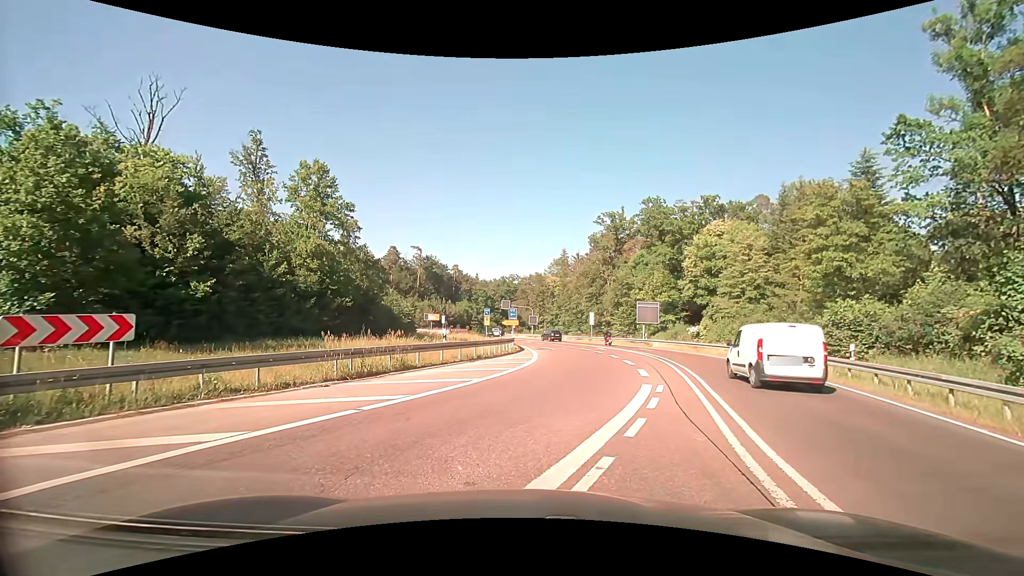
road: trunk_link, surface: asphalt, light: Day
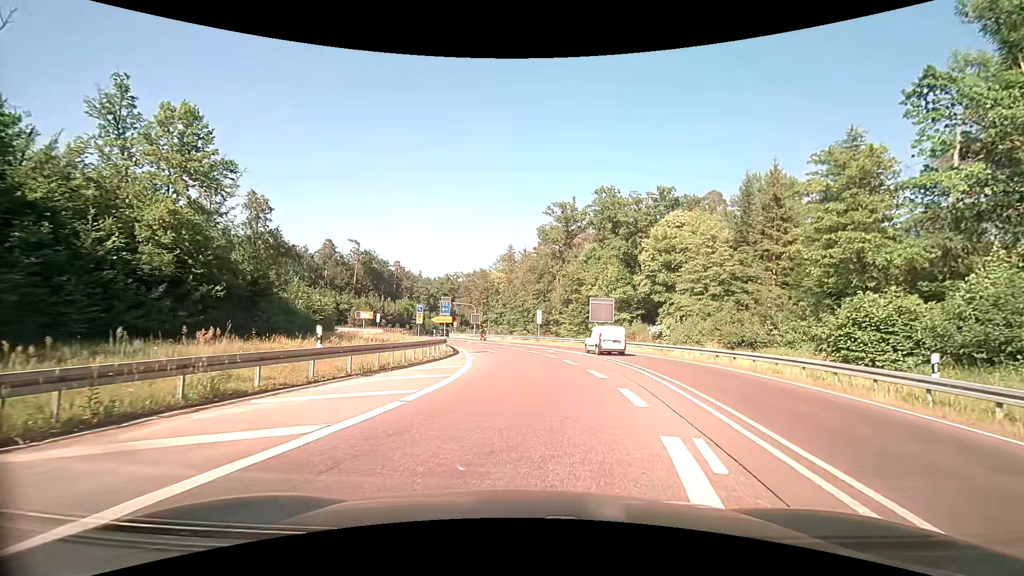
(+0.5, +7.6) m; +6°
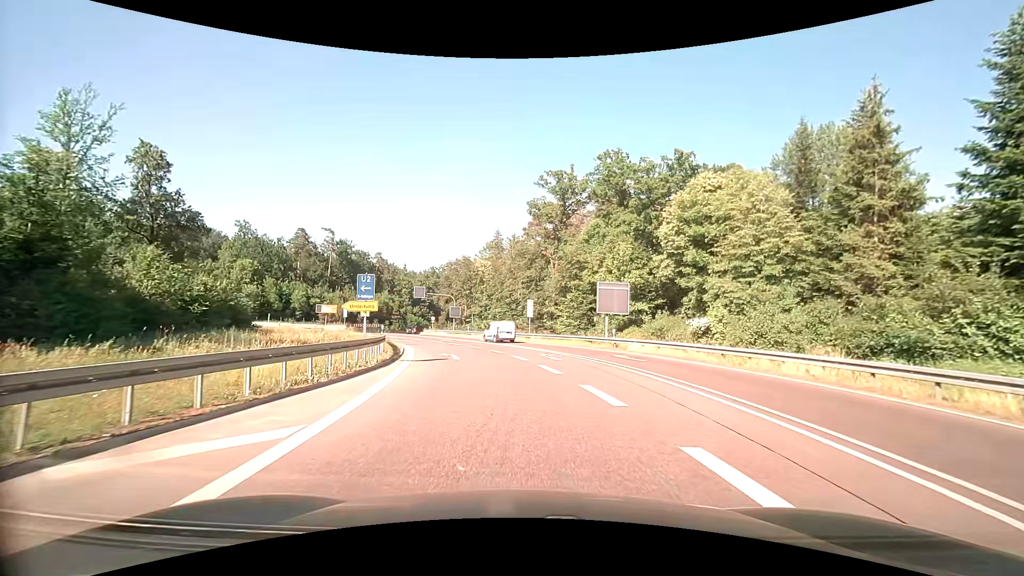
(+0.5, +13.0) m; +2°
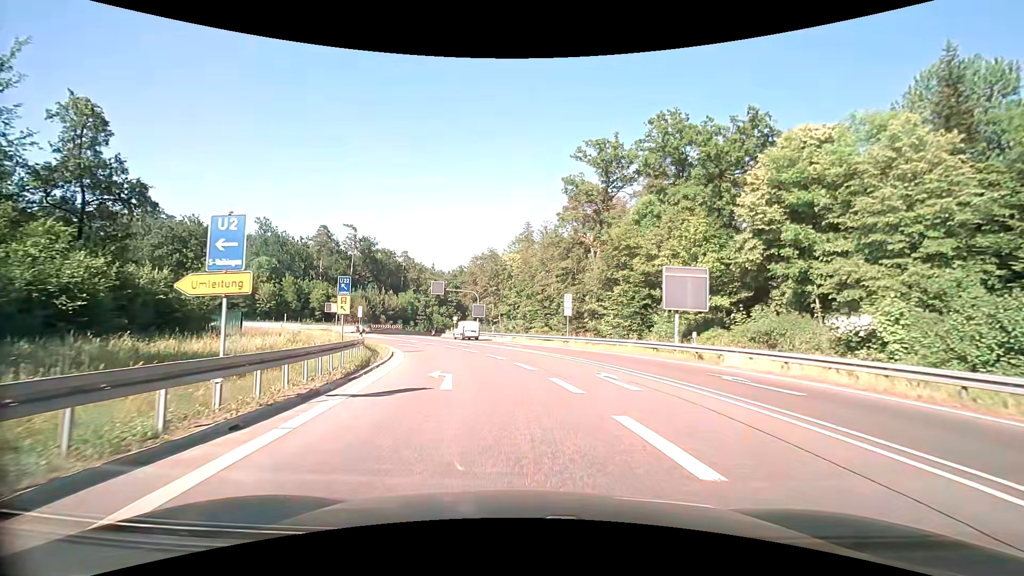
(-0.3, +10.0) m; -4°
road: secondary
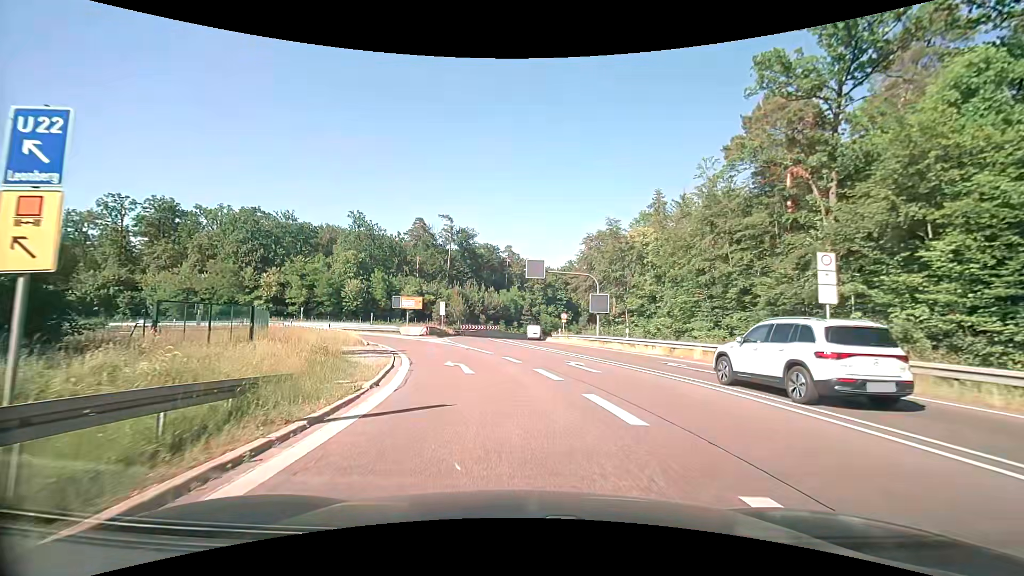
(-2.3, +20.9) m; -12°
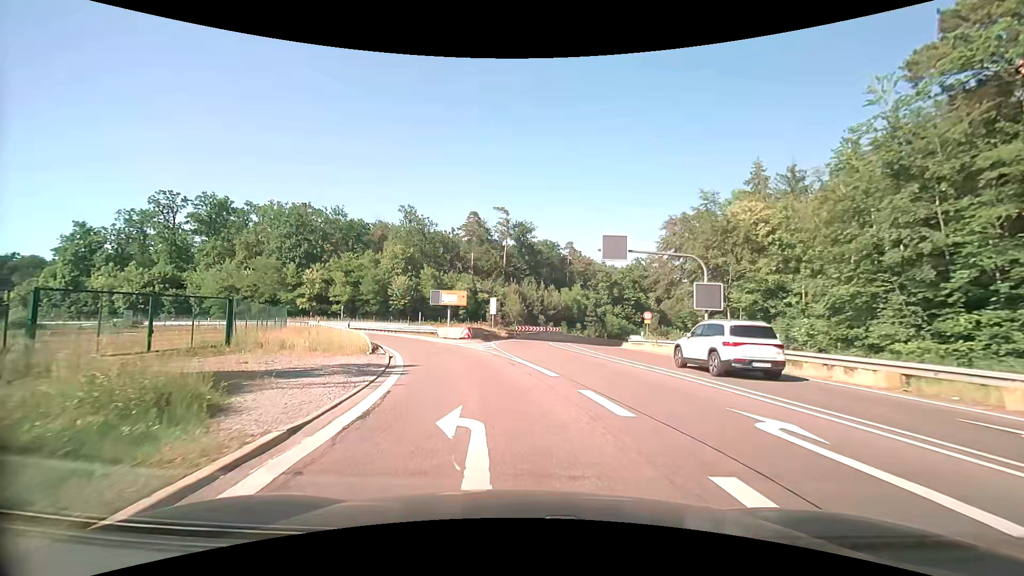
(-0.6, +11.2) m; -6°
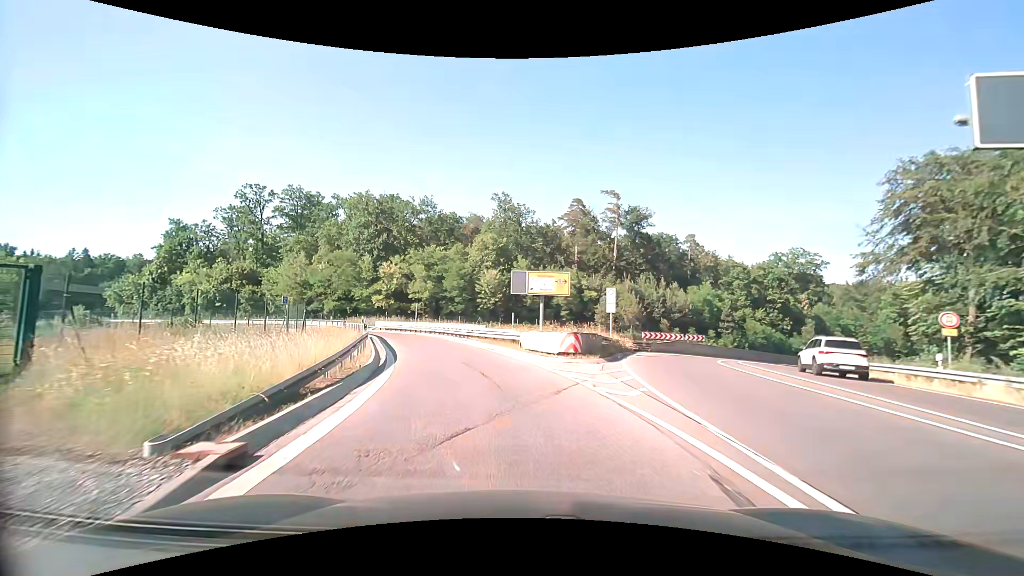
(-1.8, +17.5) m; -12°
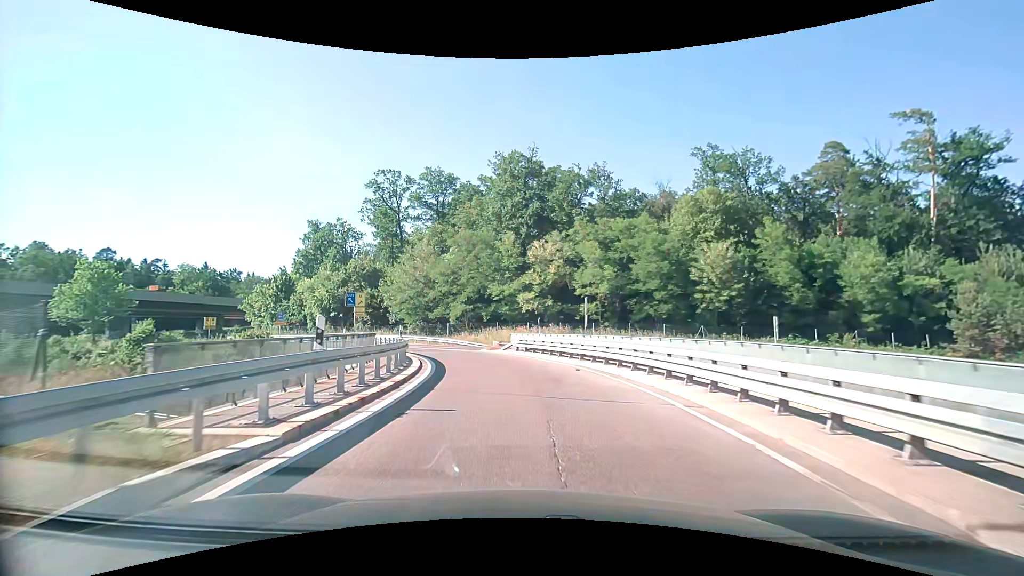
(-5.5, +30.3) m; -21°
(0, +10) (-1, +20) (-4, +30) (-9, +38) (-15, +45) (-23, +52) (-31, +58) (-39, +64) (-47, +70) (-54, +77) m
